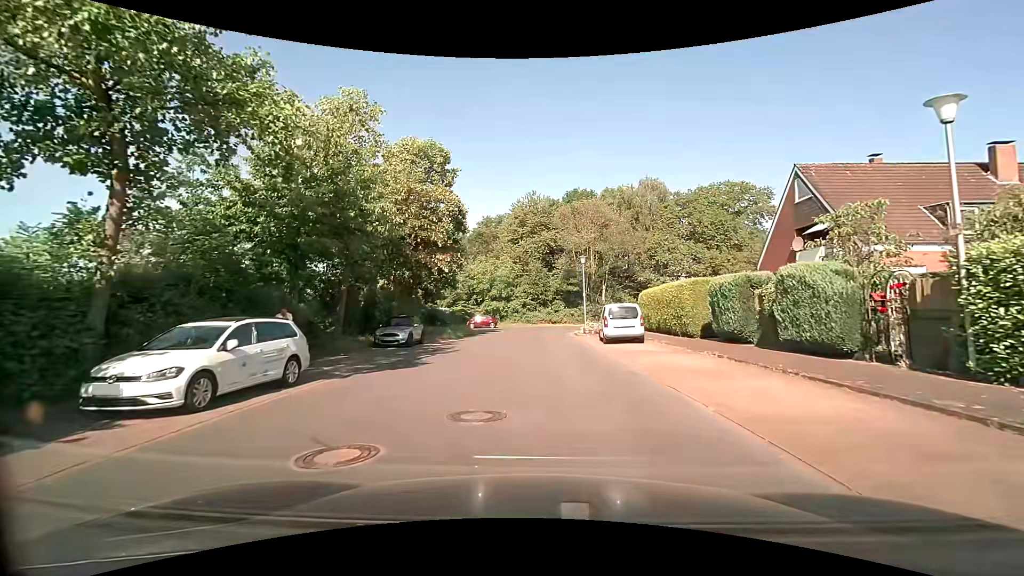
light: Day
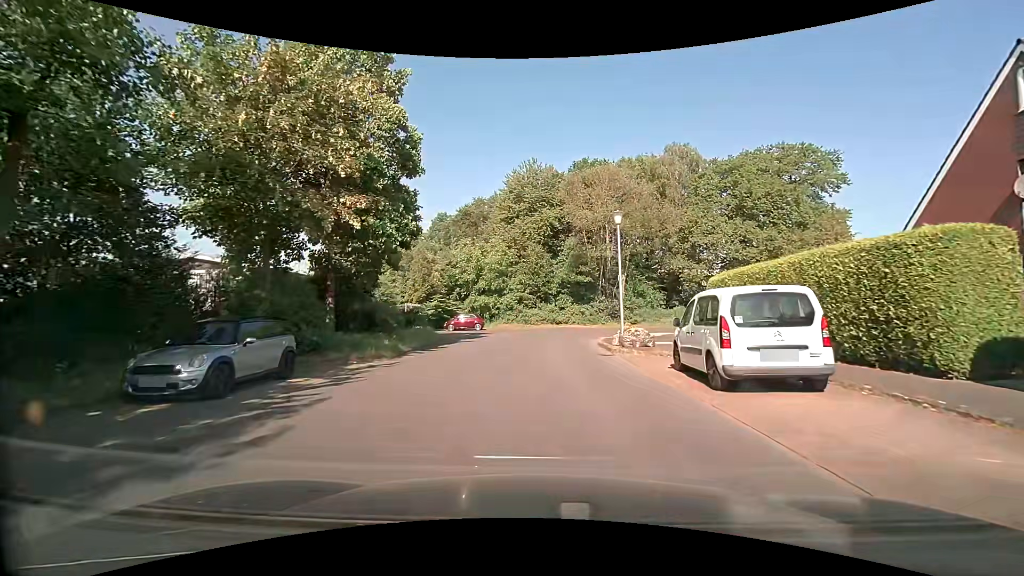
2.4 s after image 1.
(-0.1, +13.9) m; 0°
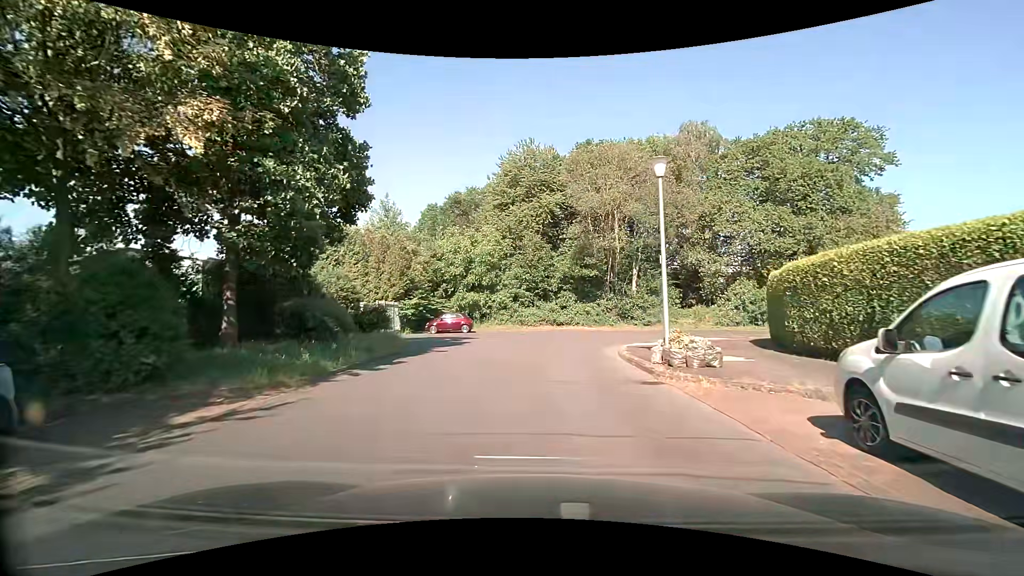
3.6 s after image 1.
(0.0, +6.5) m; +1°
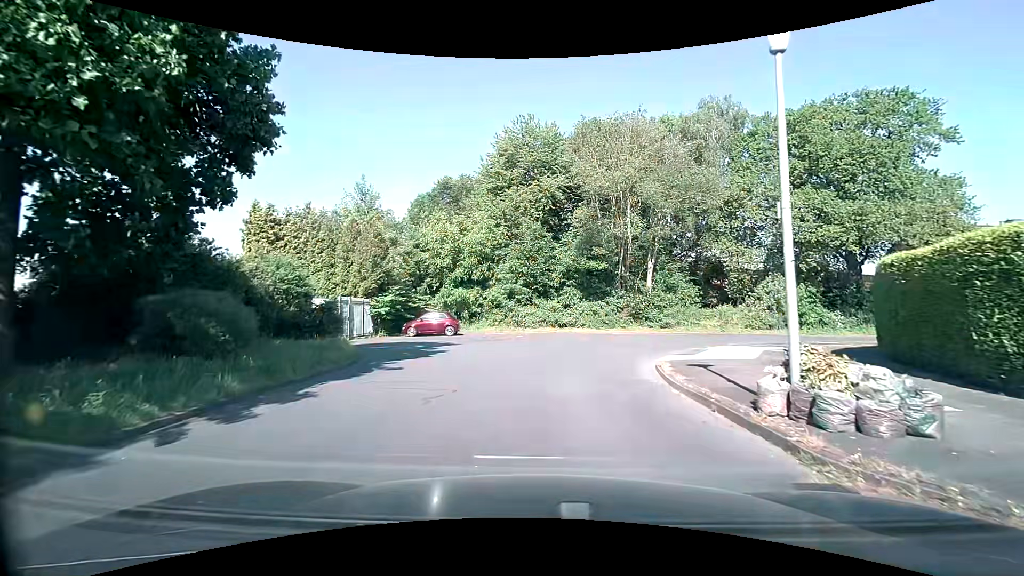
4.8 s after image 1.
(-0.1, +6.0) m; -1°
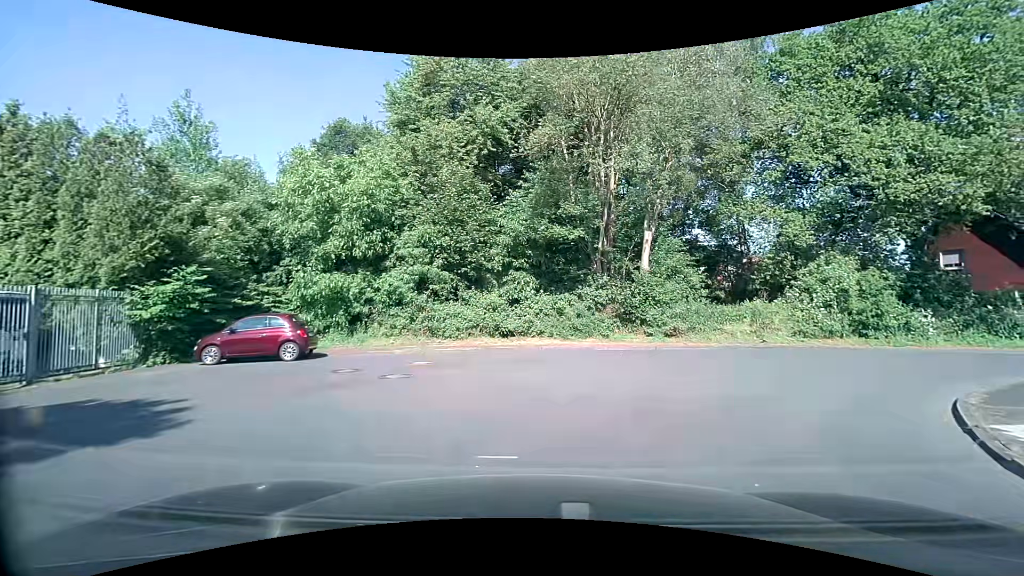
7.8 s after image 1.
(+0.3, +14.2) m; +7°
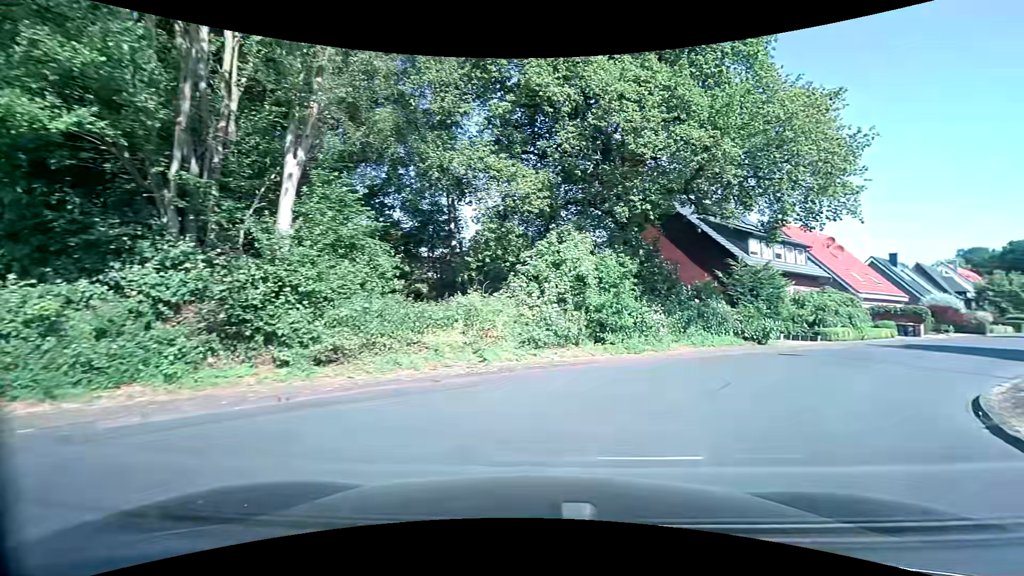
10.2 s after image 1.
(+2.6, +10.6) m; +31°
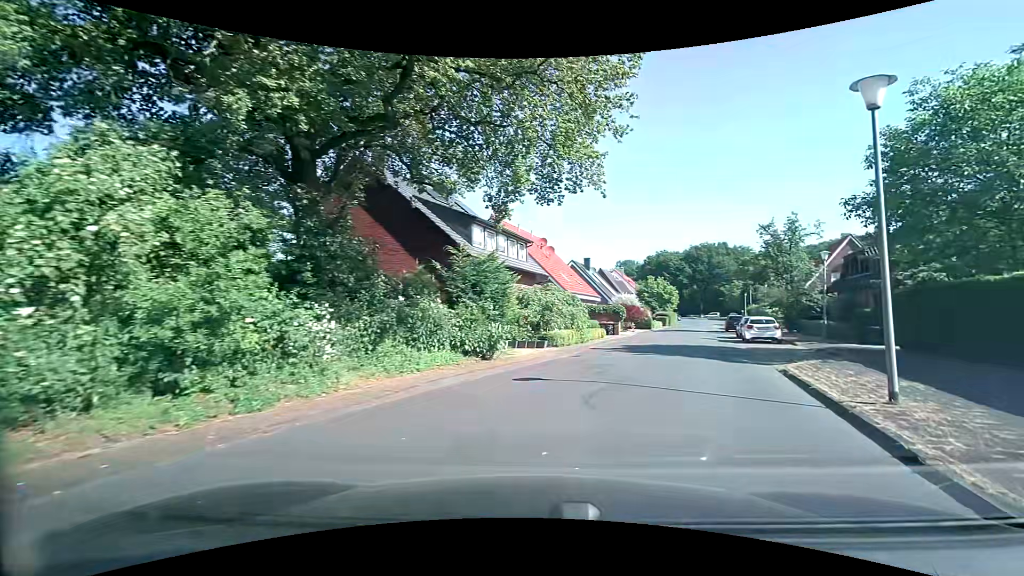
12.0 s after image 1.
(+2.2, +8.1) m; +30°
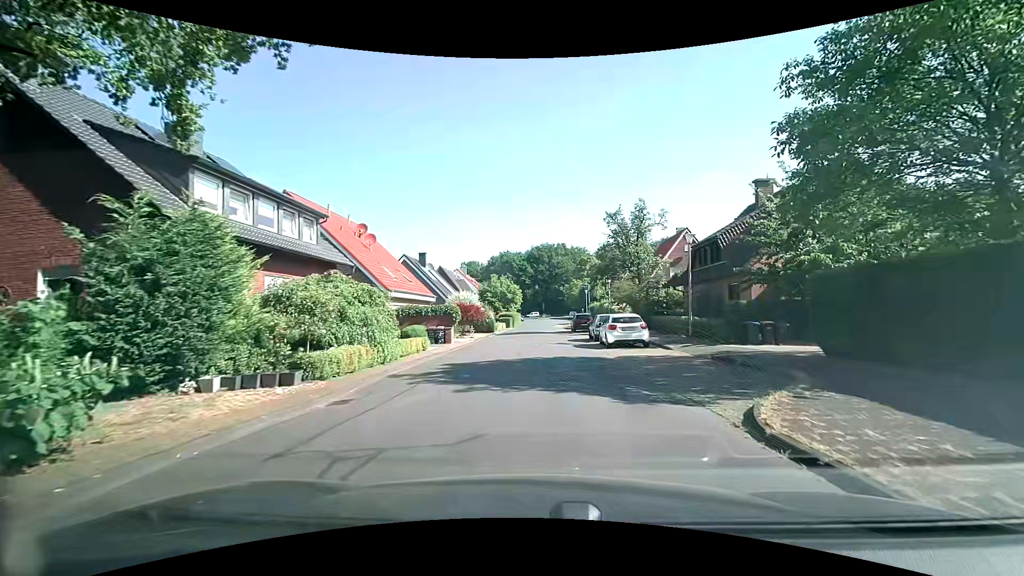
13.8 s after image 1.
(+1.6, +8.6) m; +18°
(0, +10) (0, +20) (+1, +30) (+1, +40) (+1, +50) (+1, +60) (+1, +70) (+1, +80) (+2, +90) (+2, +100) m
